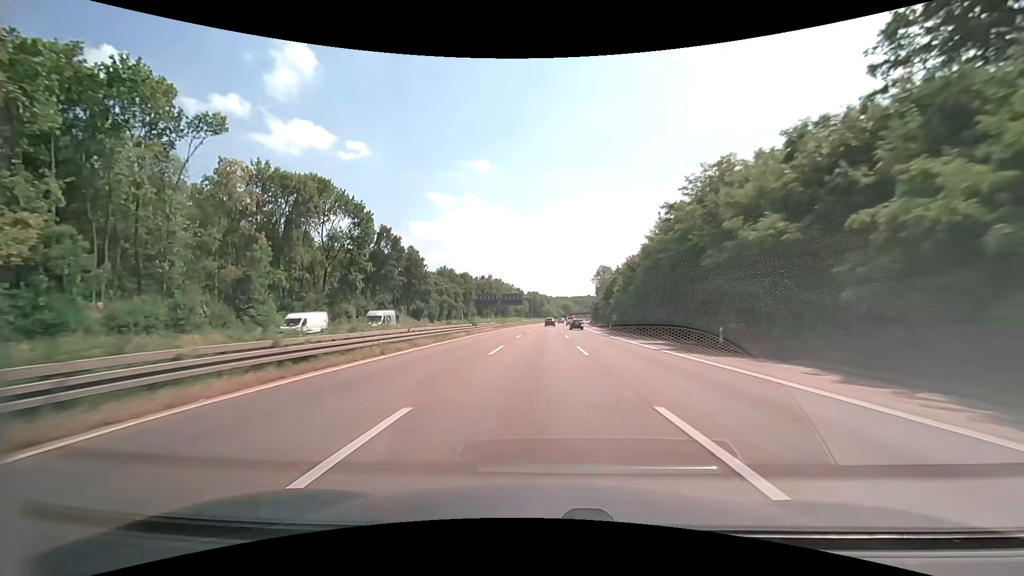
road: motorway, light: Day
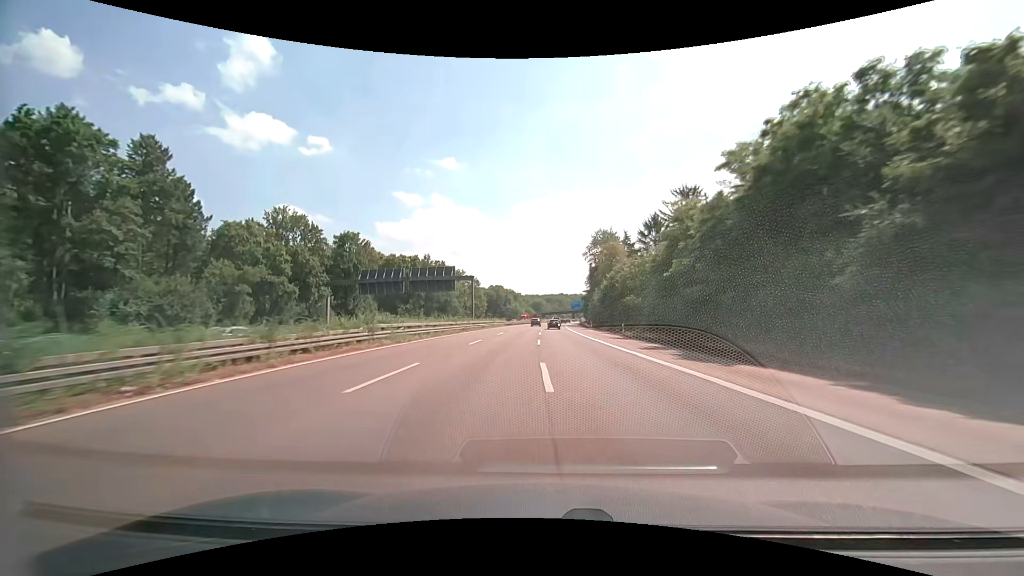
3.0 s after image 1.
(+2.1, +81.3) m; +3°
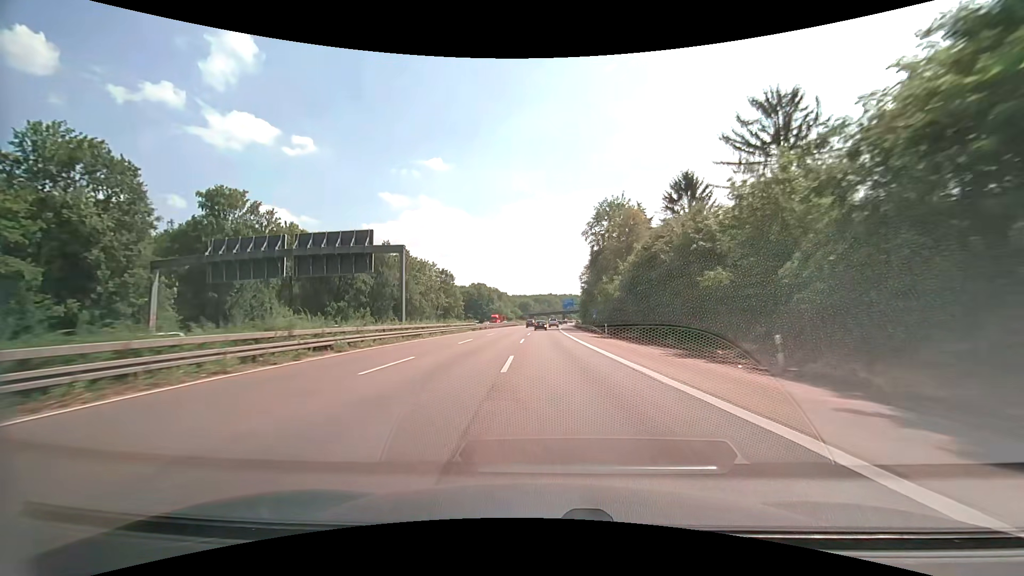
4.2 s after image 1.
(+0.5, +31.9) m; +1°
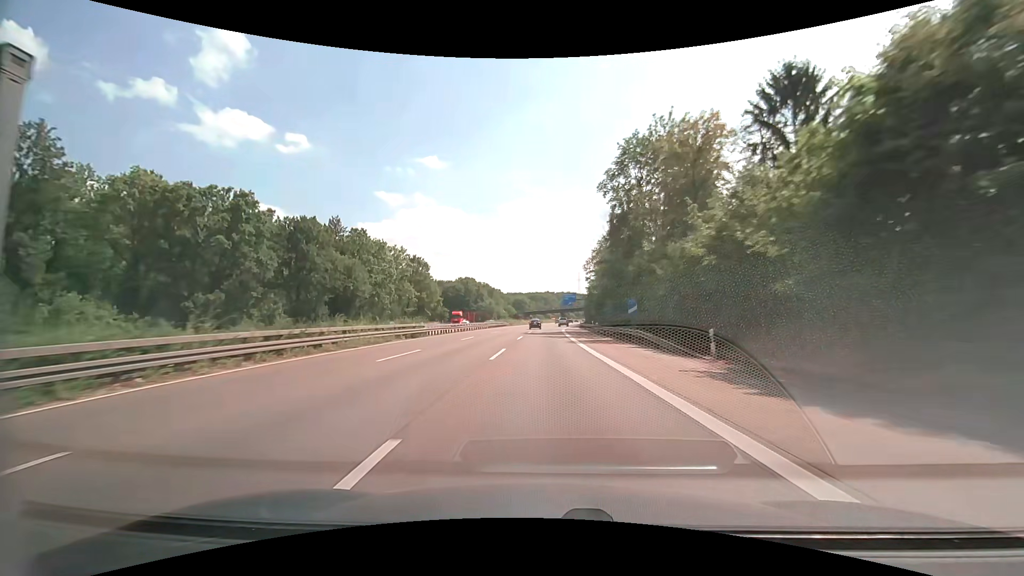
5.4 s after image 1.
(+0.2, +31.5) m; 0°
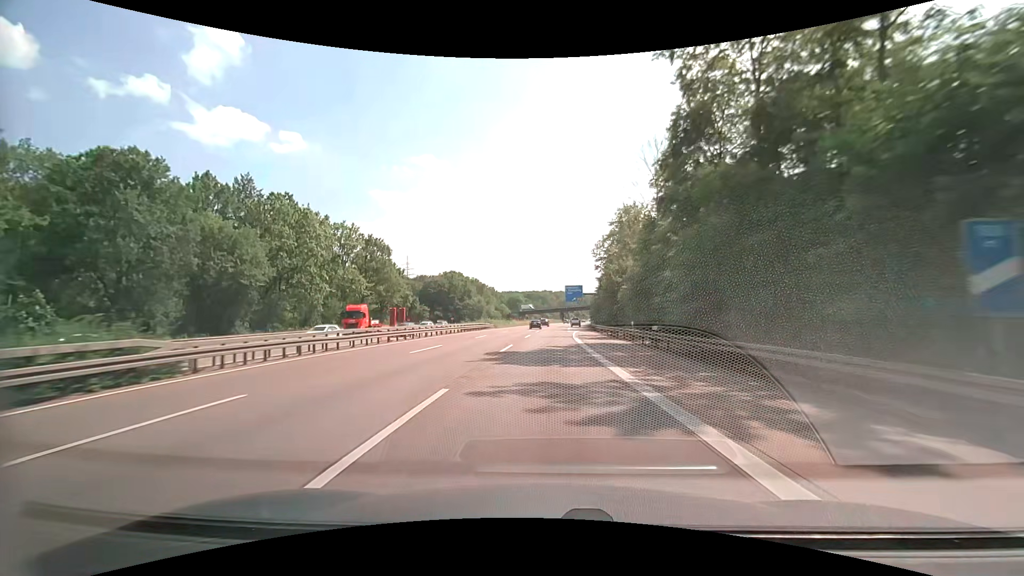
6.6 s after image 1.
(+0.1, +31.3) m; 0°
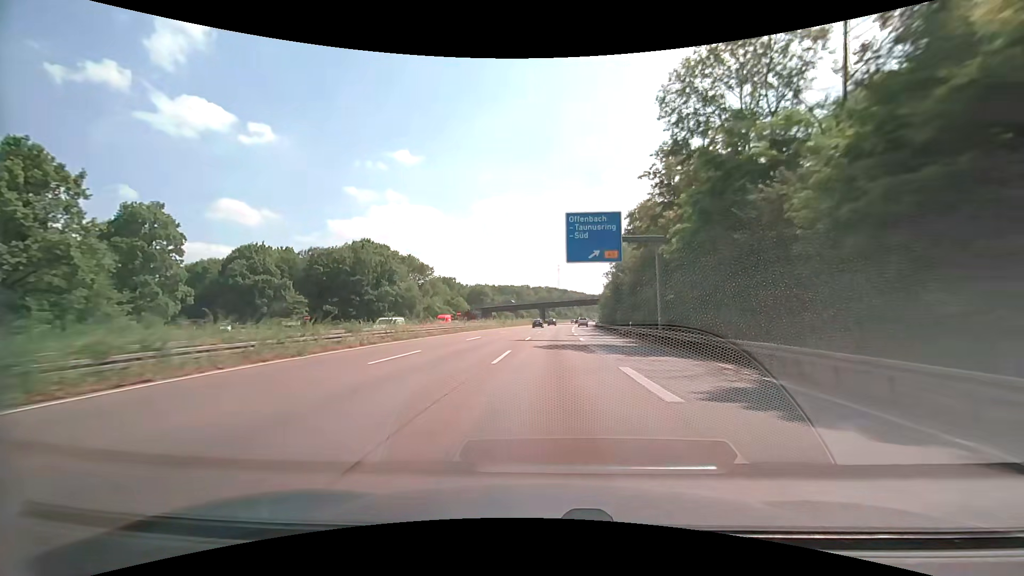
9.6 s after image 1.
(+1.6, +77.0) m; +2°
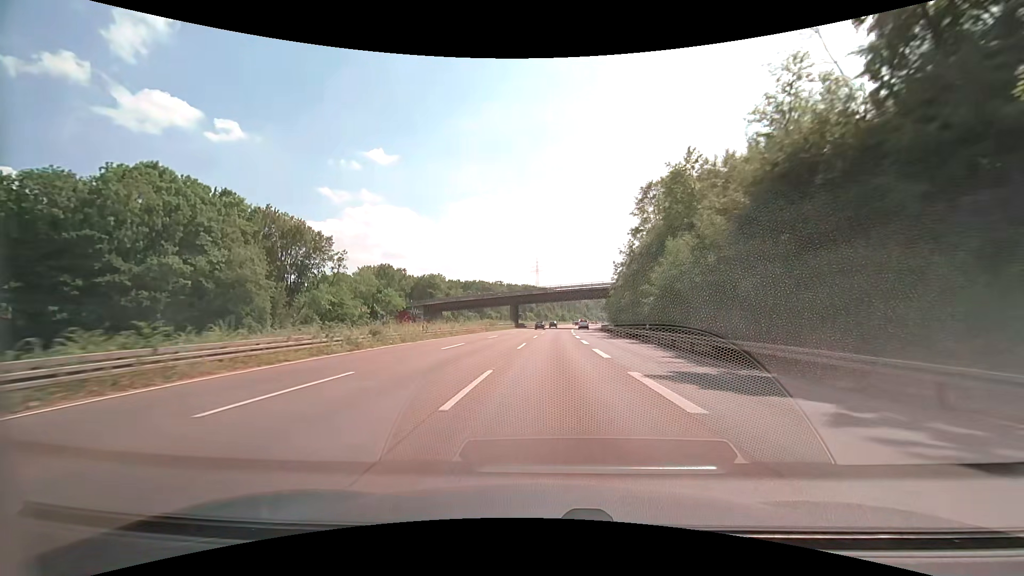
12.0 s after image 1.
(+1.4, +61.0) m; +3°
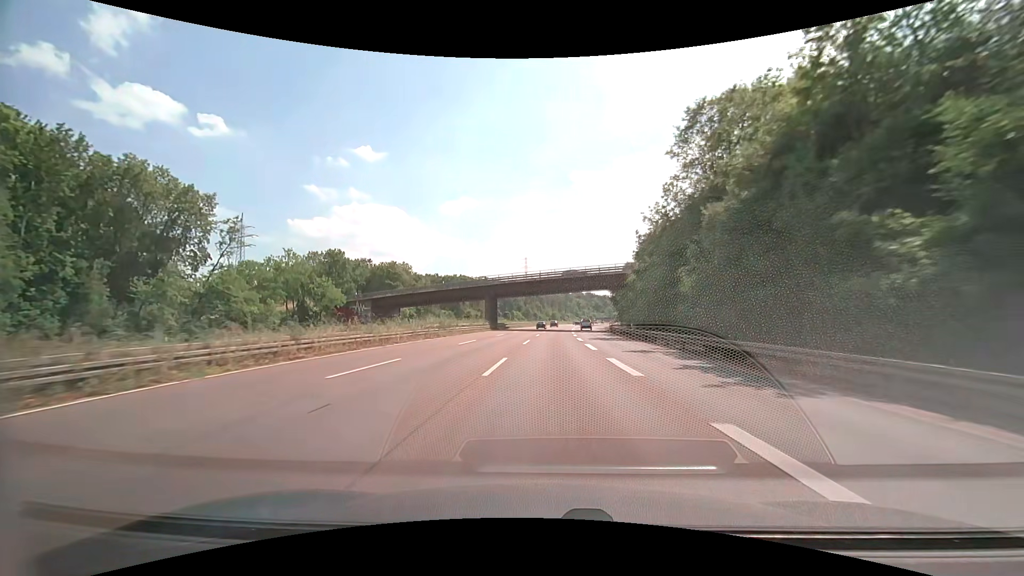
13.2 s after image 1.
(+0.3, +30.8) m; +1°
(0, +10) (0, +20) (0, +30) (0, +40) (+1, +50) (+1, +60) (+2, +70) (+2, +80) (+3, +90) (+3, +100) m
